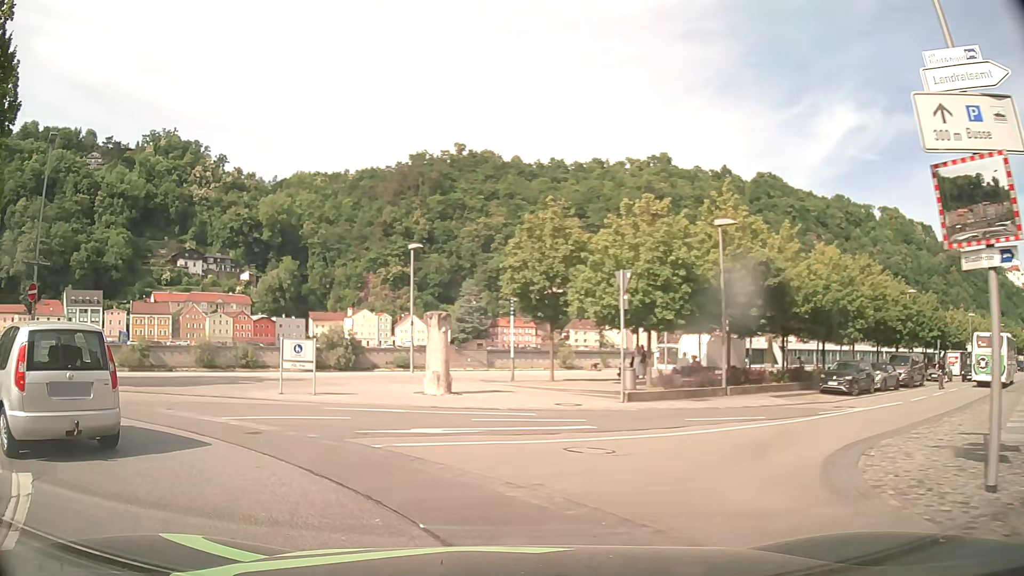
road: residential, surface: asphalt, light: Day
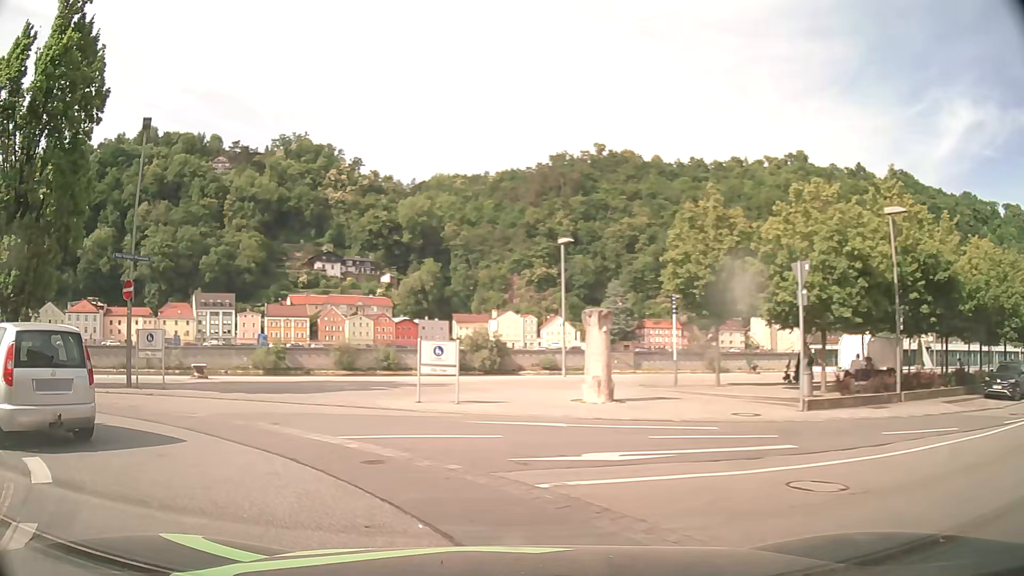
(-0.3, +2.5) m; -13°
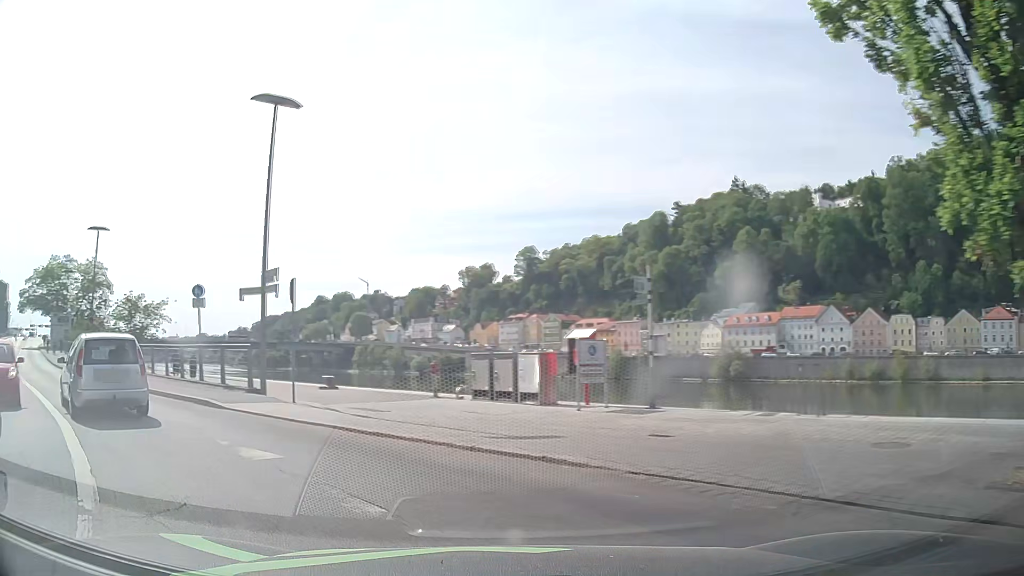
(-9.7, +11.3) m; -80°
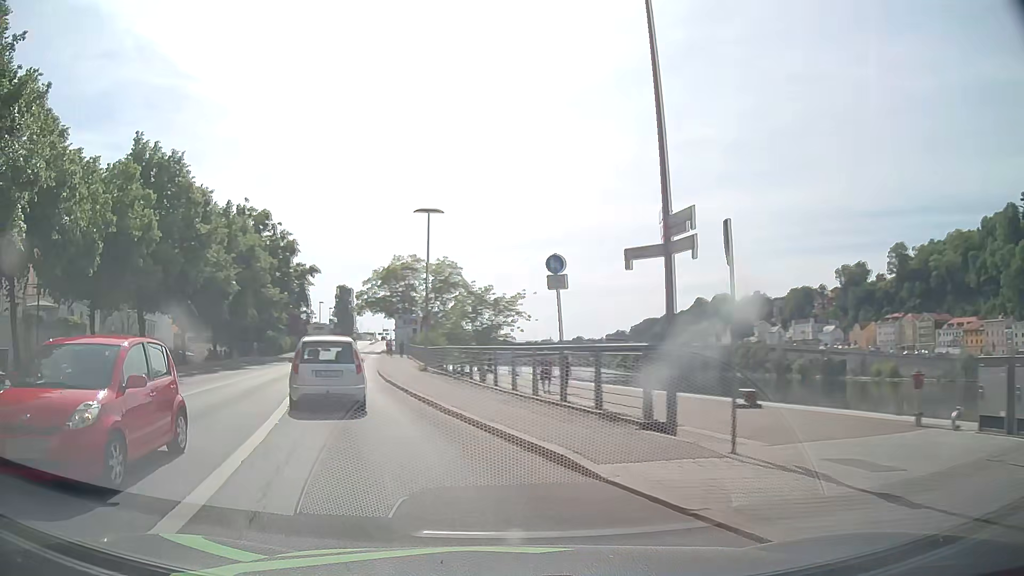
(-2.2, +7.6) m; -33°
